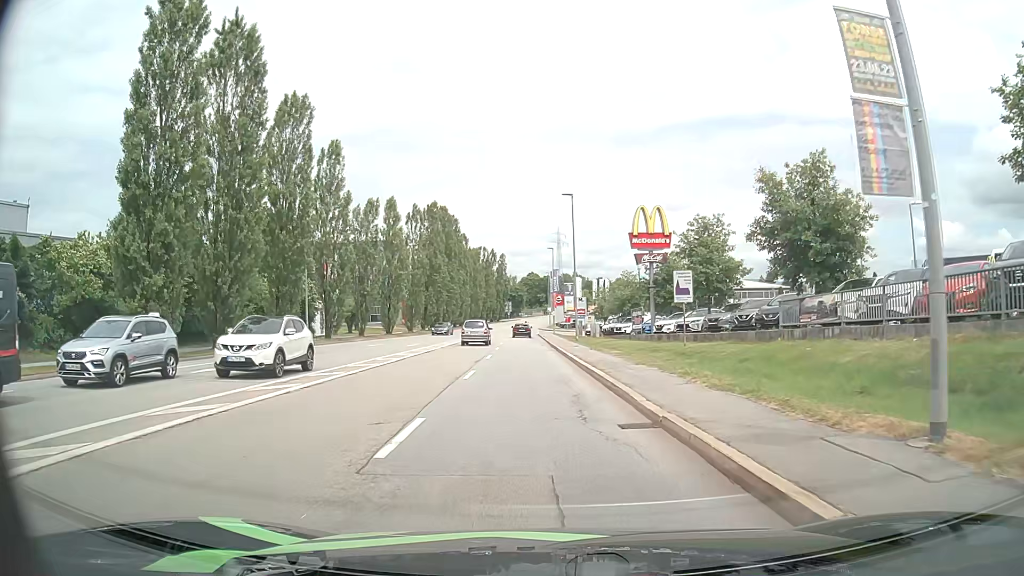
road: tertiary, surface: asphalt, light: Day
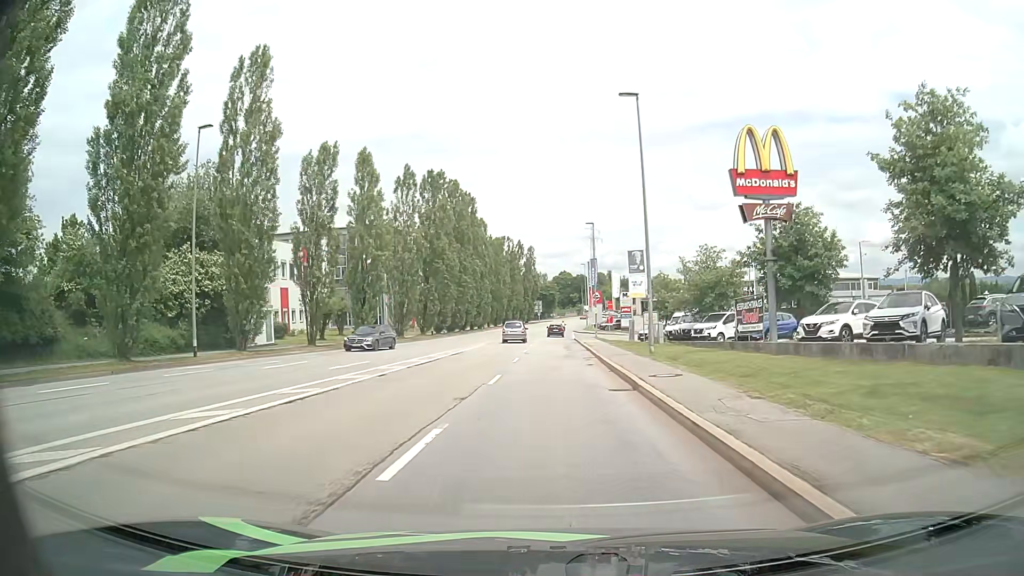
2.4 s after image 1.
(-0.7, +21.1) m; -3°
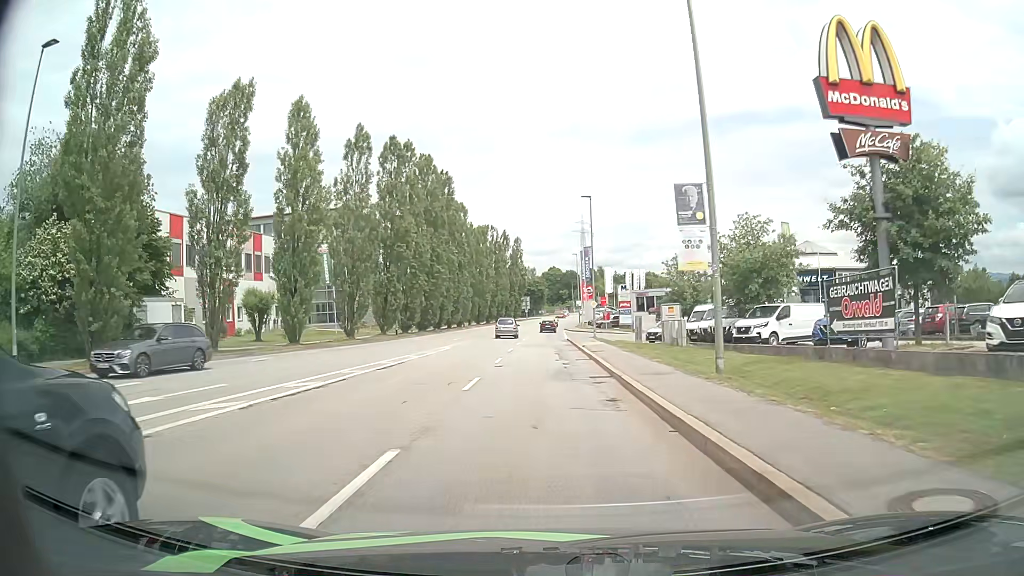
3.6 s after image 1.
(+0.1, +11.7) m; +1°
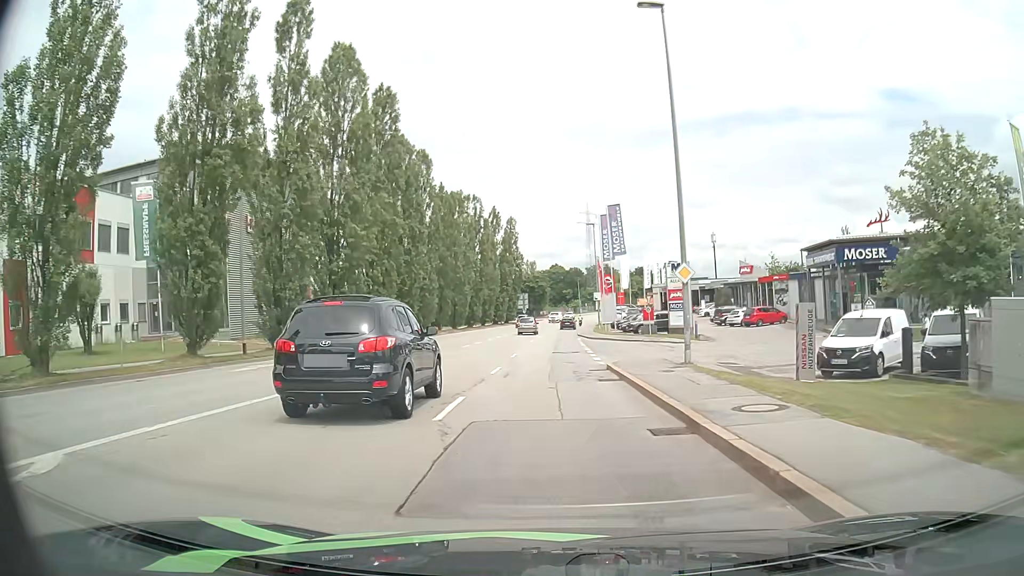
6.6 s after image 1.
(-0.2, +31.3) m; 0°
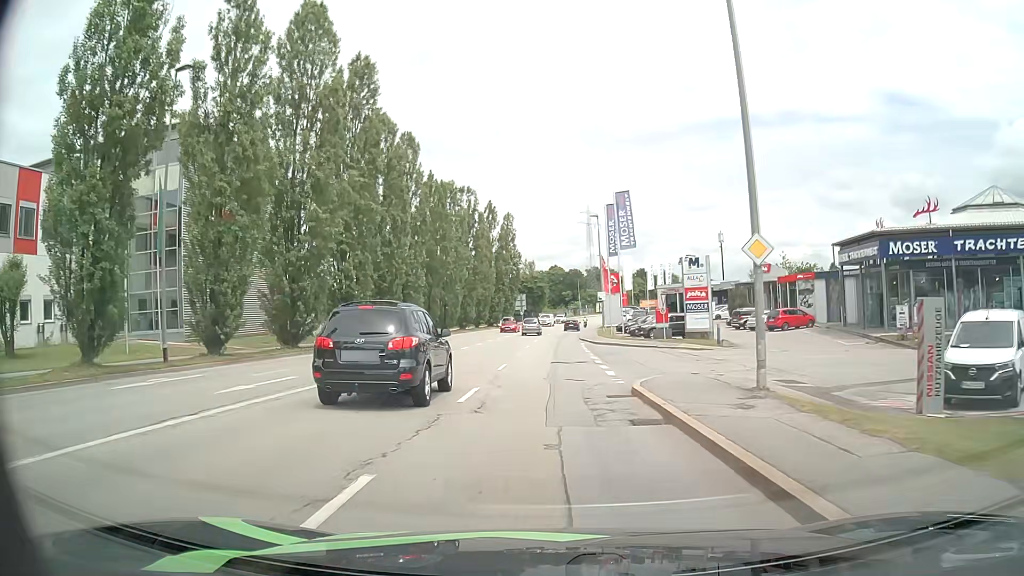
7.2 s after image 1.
(0.0, +6.5) m; 0°
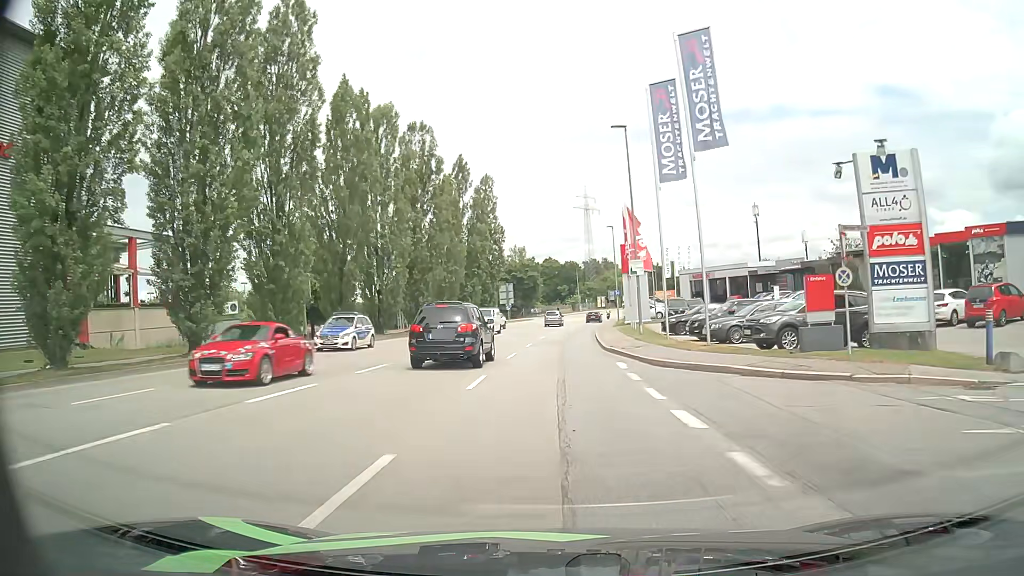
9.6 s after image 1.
(+0.2, +26.3) m; 0°
